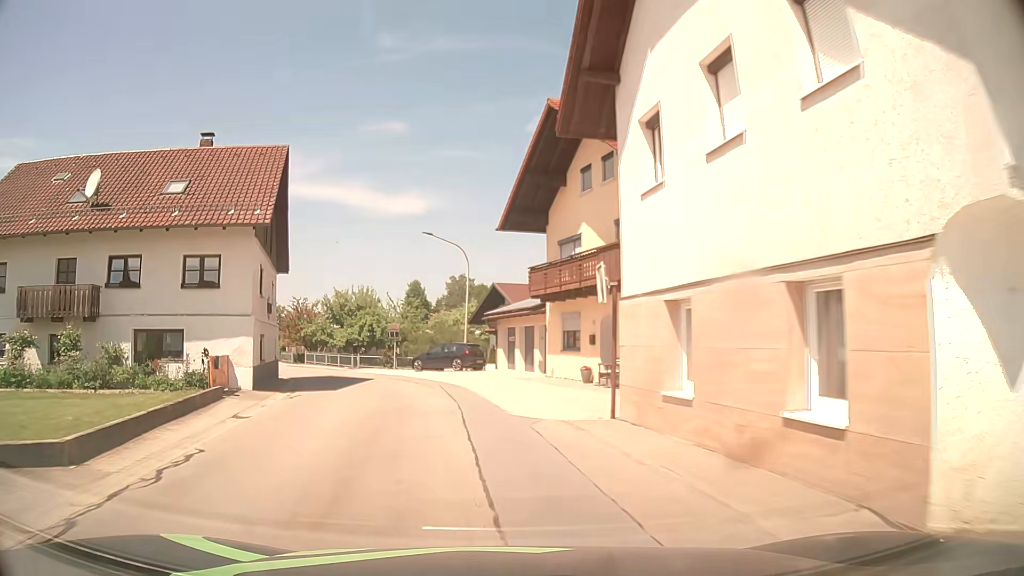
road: tertiary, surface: asphalt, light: Day
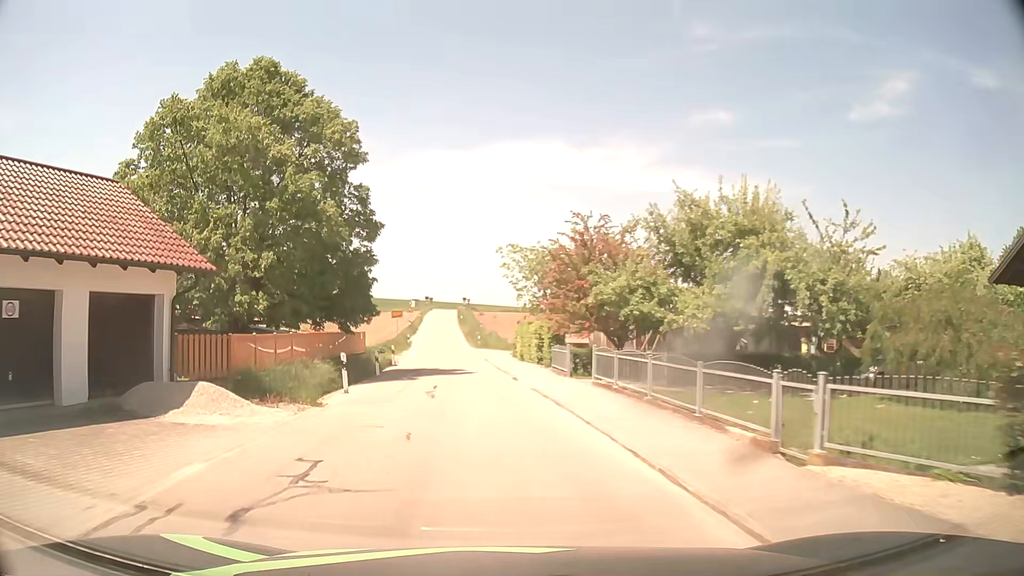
(-8.5, +35.1) m; -30°
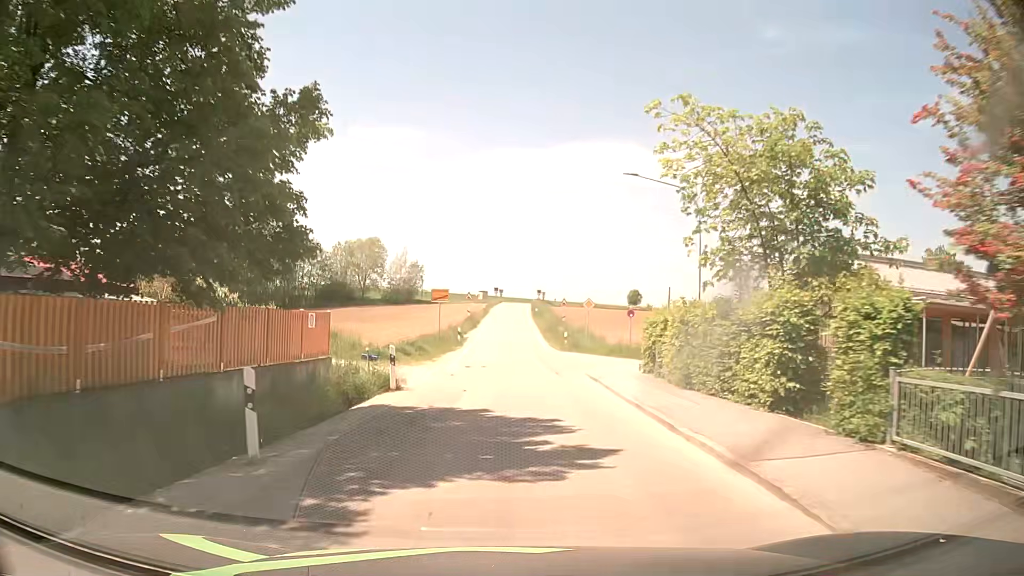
(-1.3, +19.7) m; -6°
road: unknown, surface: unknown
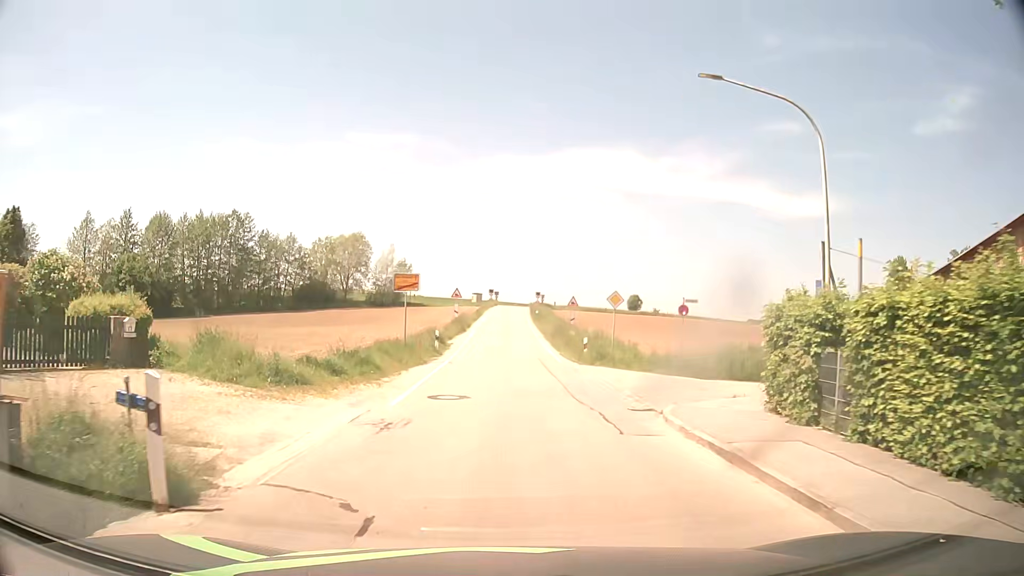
(0.0, +10.8) m; 0°
